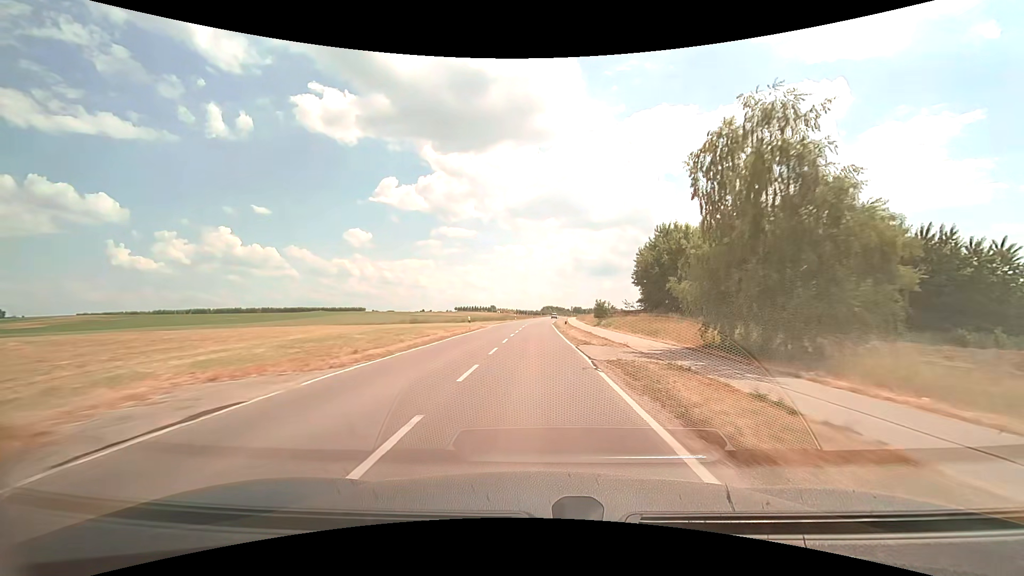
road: tertiary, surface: asphalt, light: Day
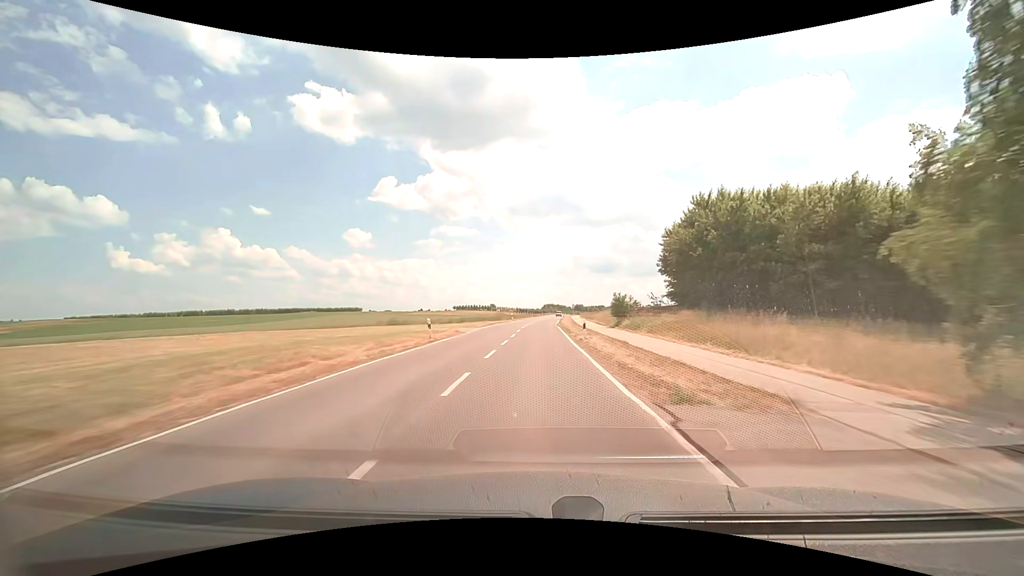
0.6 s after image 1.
(0.0, +14.4) m; 0°
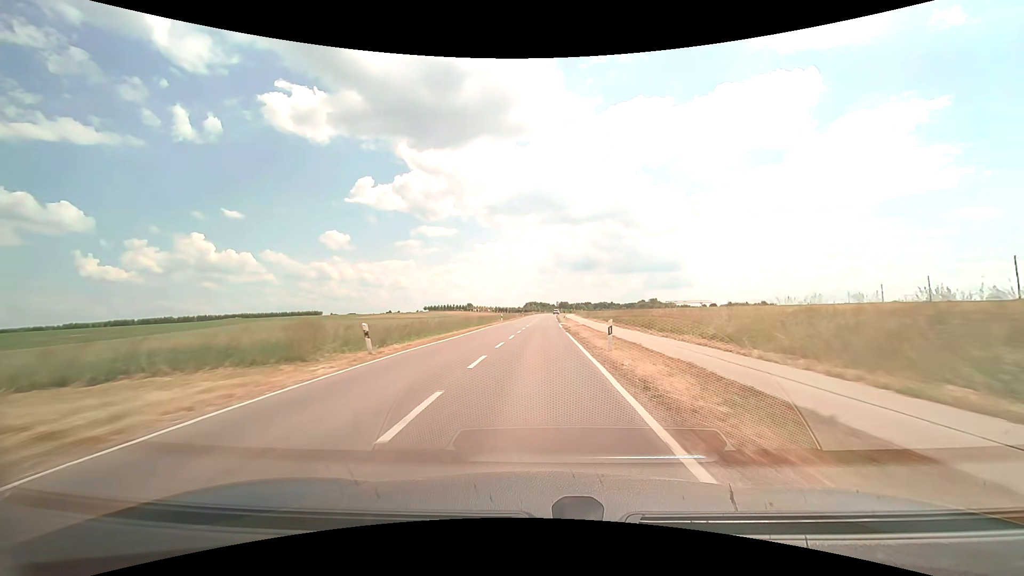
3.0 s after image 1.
(+0.9, +58.1) m; +2°
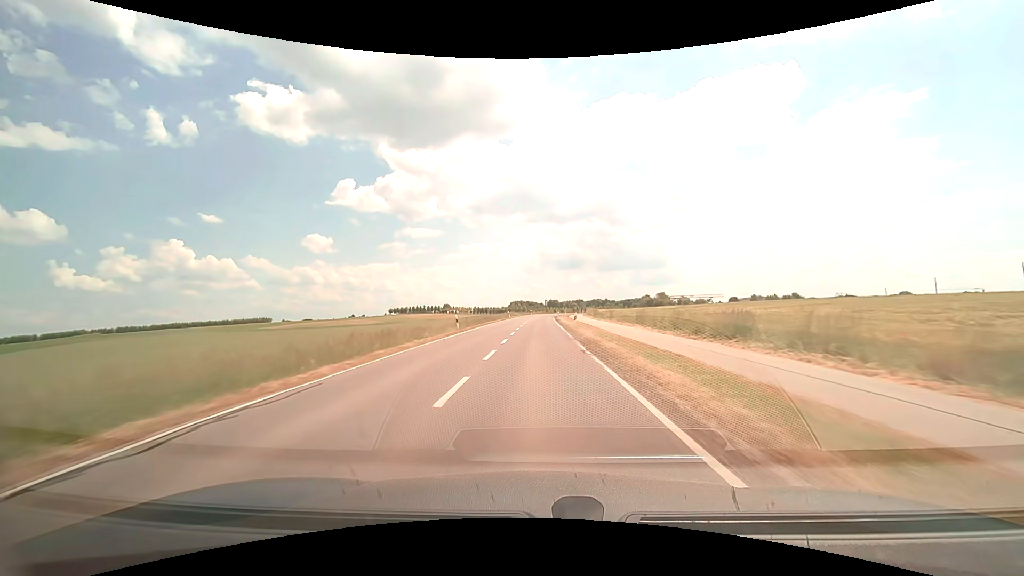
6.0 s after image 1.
(+1.4, +72.4) m; +2°
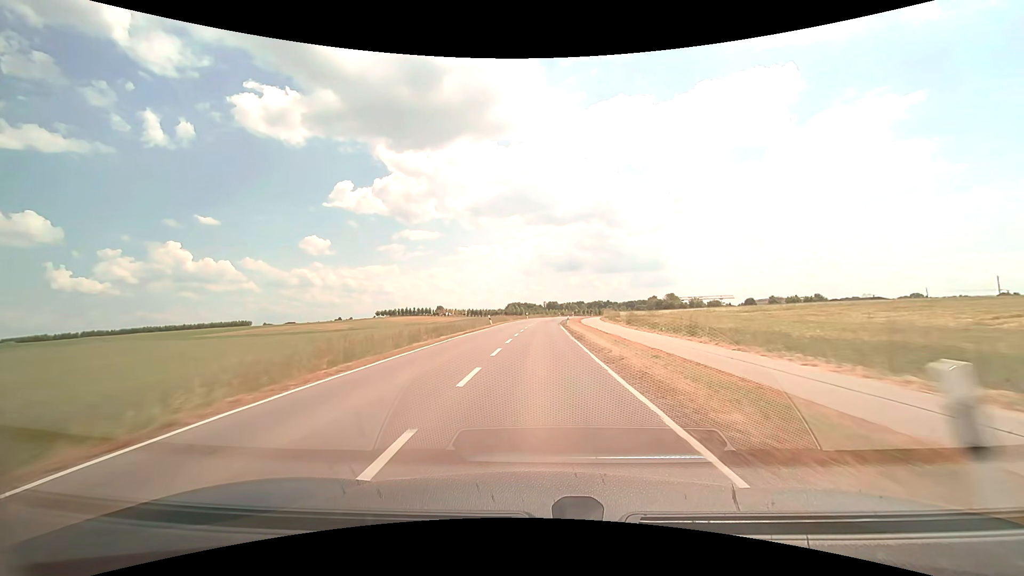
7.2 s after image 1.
(0.0, +28.5) m; 0°
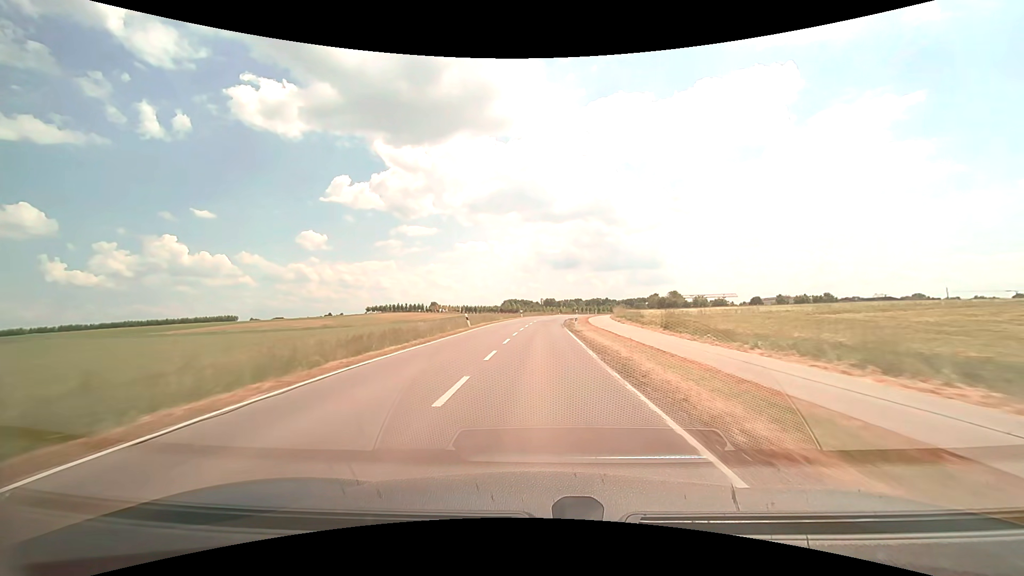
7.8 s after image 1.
(0.0, +14.0) m; +1°
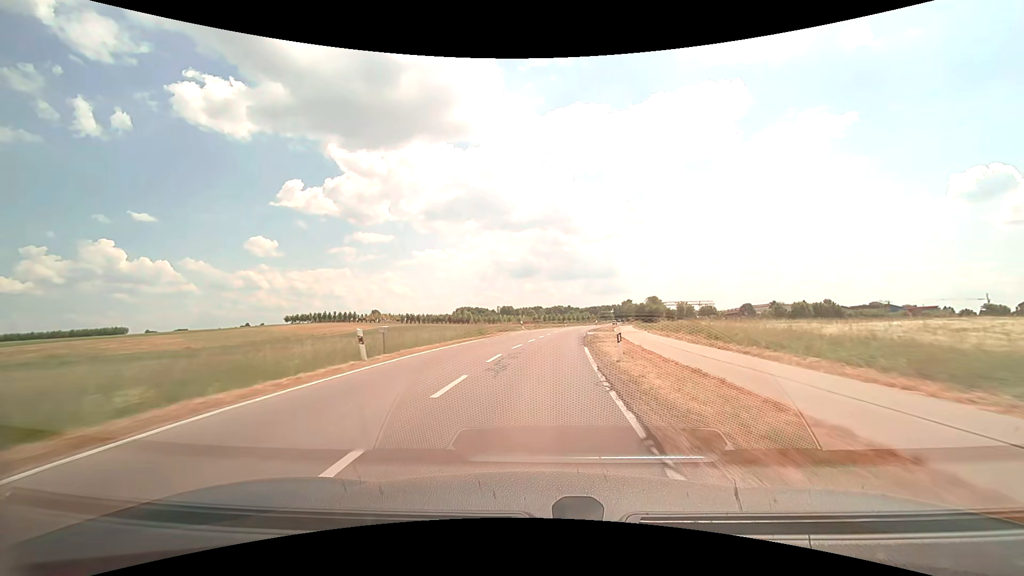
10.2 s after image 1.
(+1.5, +53.8) m; +4°
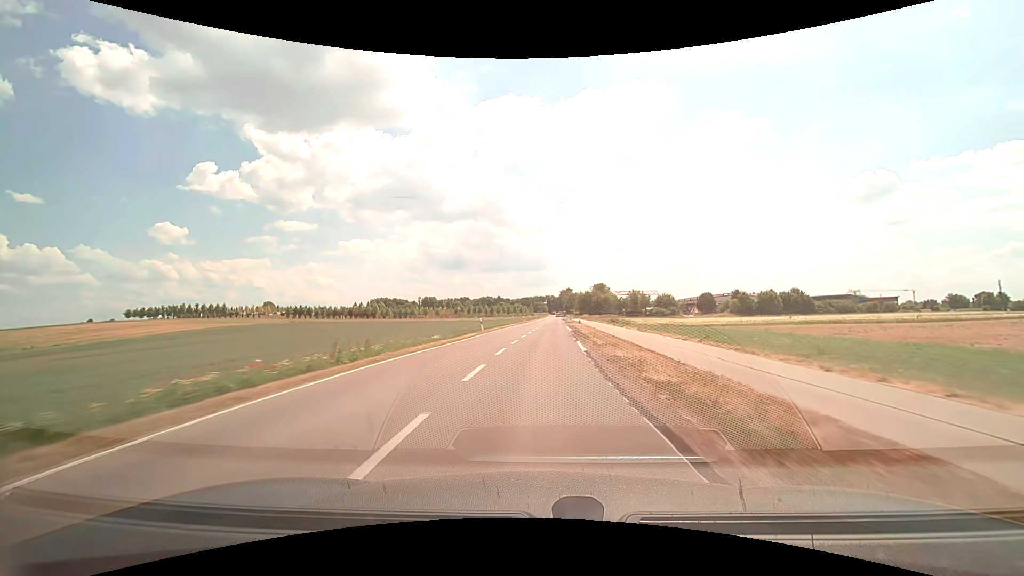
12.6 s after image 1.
(+4.1, +53.0) m; +8°
(0, +10) (0, +20) (+1, +30) (+1, +40) (+2, +50) (+2, +60) (+2, +70) (+3, +80) (+3, +90) (+4, +100) m
